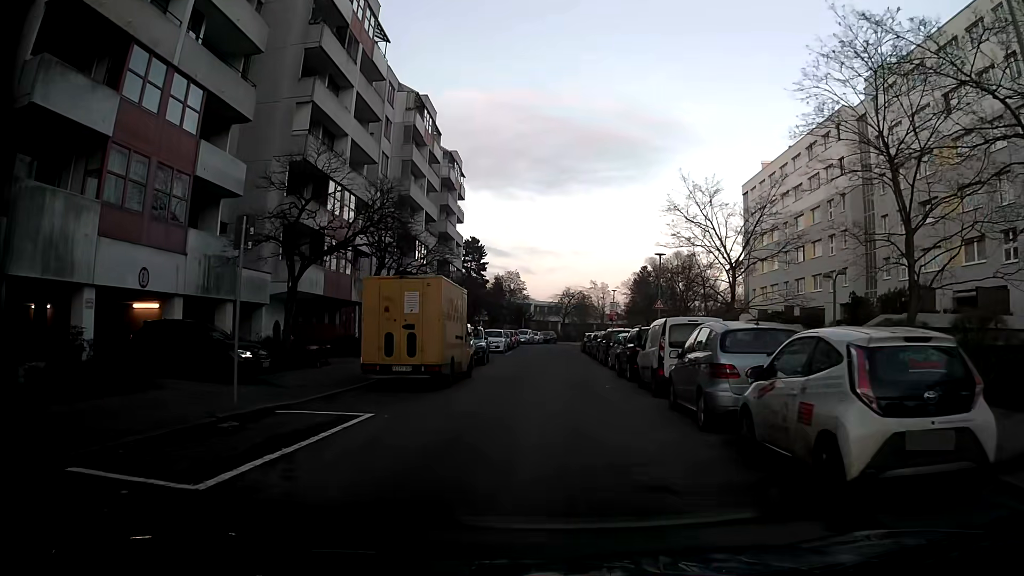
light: Day
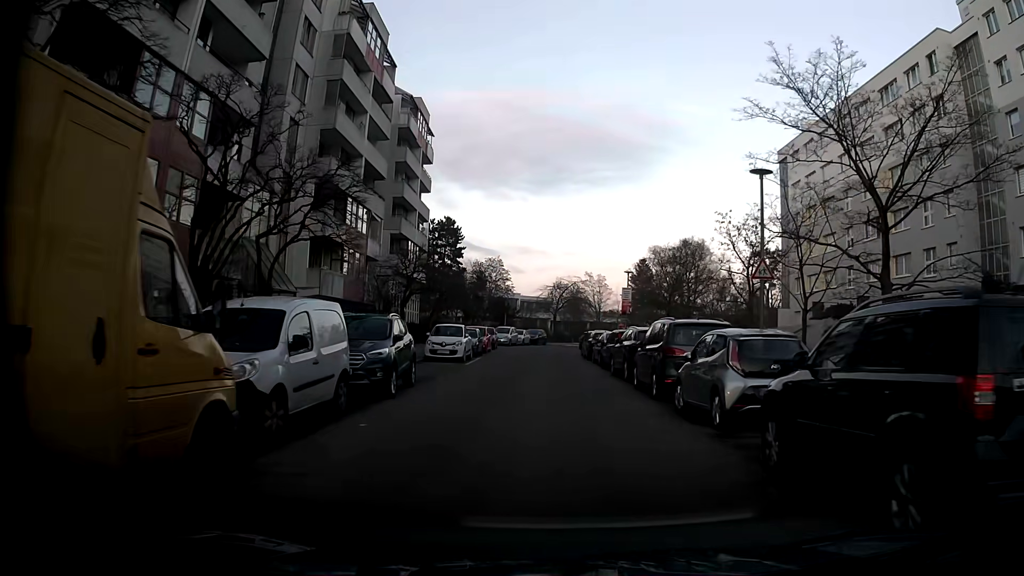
(+0.4, +16.7) m; +2°
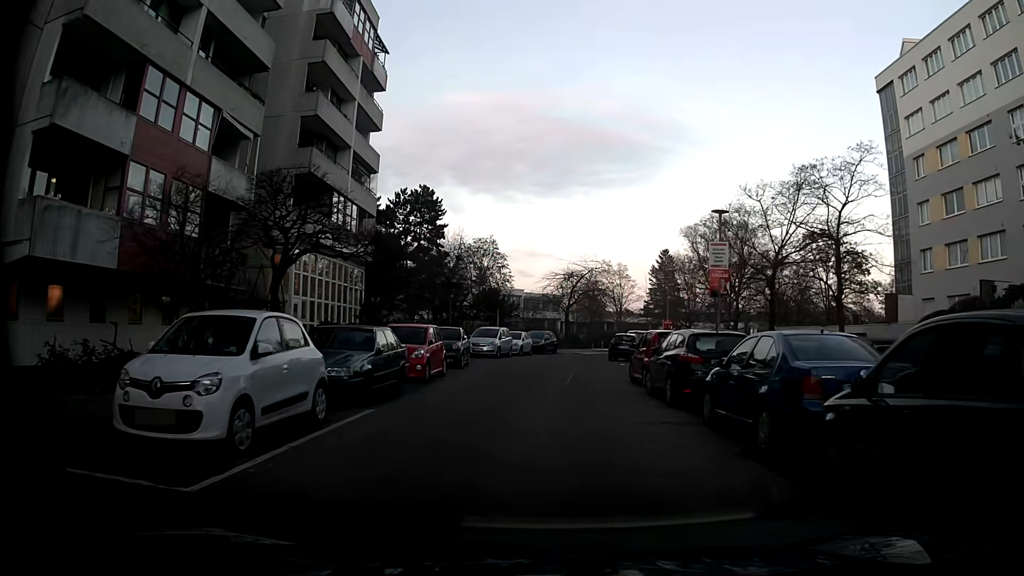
(-0.1, +21.3) m; 0°
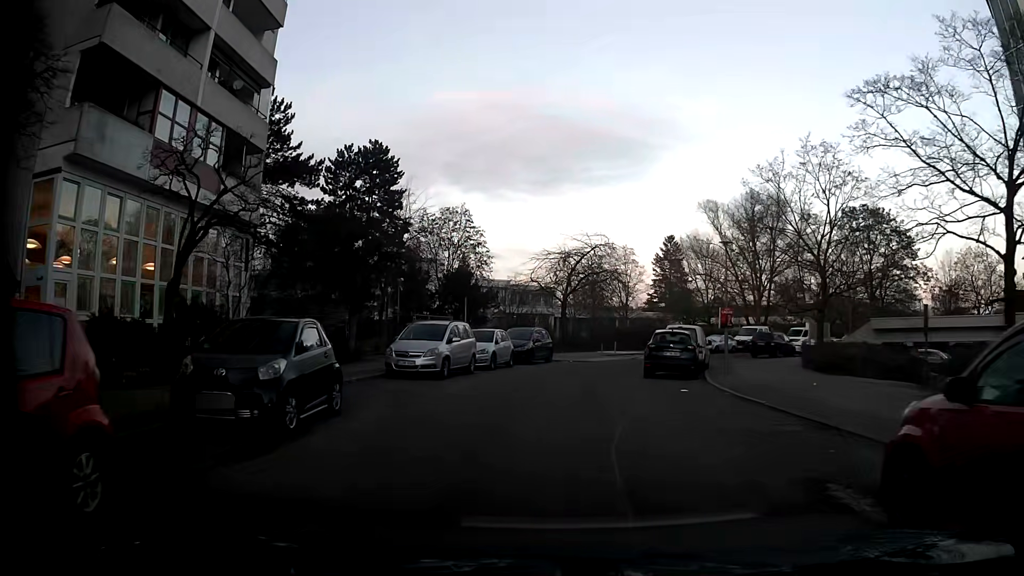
(0.0, +16.1) m; +1°
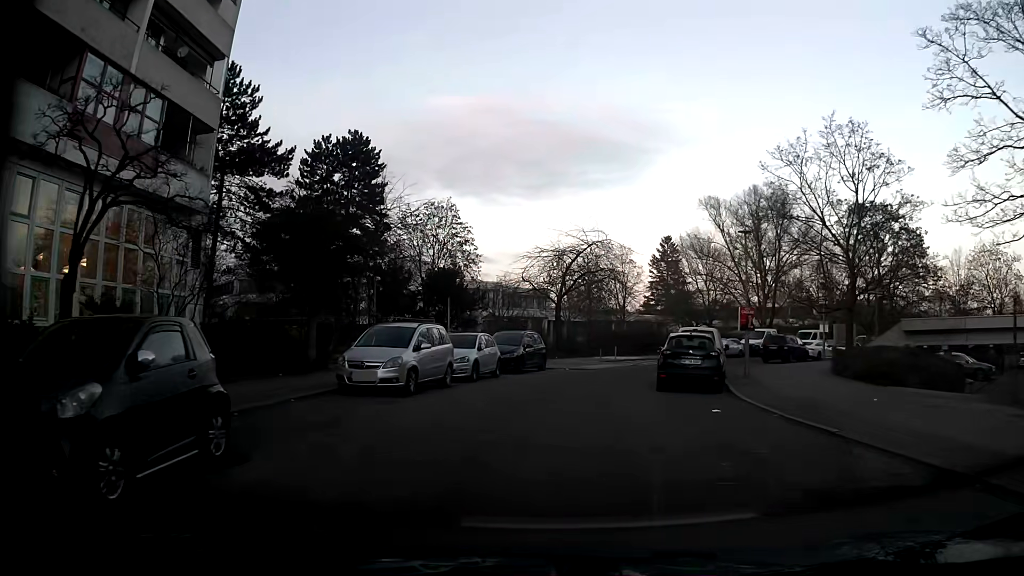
(0.0, +3.8) m; +1°
